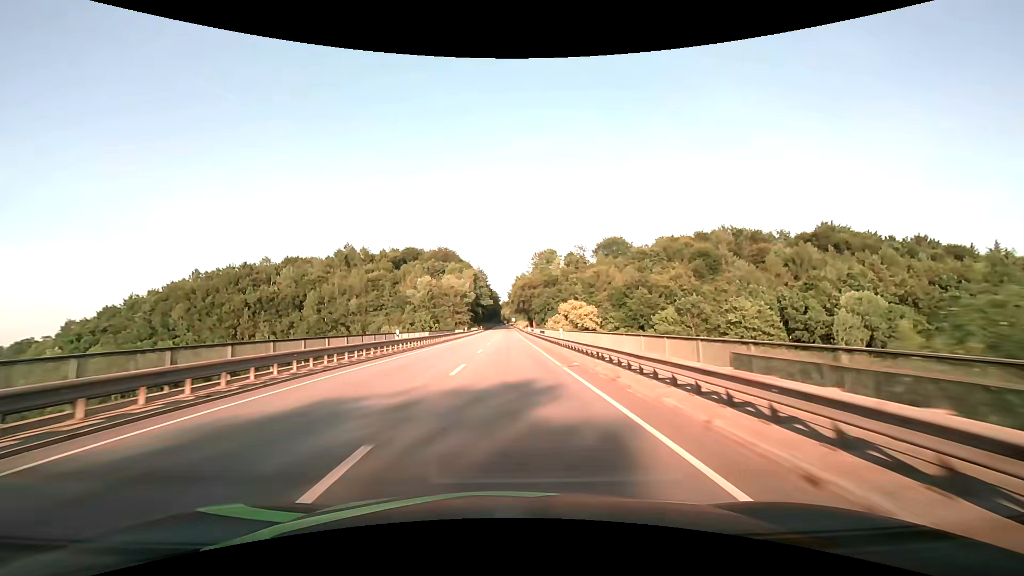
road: primary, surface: asphalt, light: Day
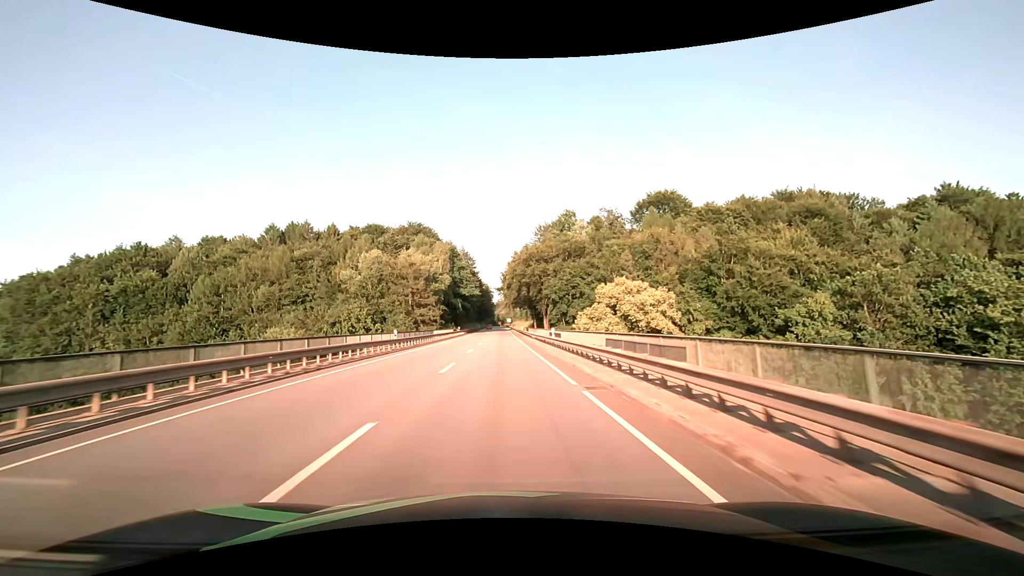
(+0.2, +48.5) m; +1°
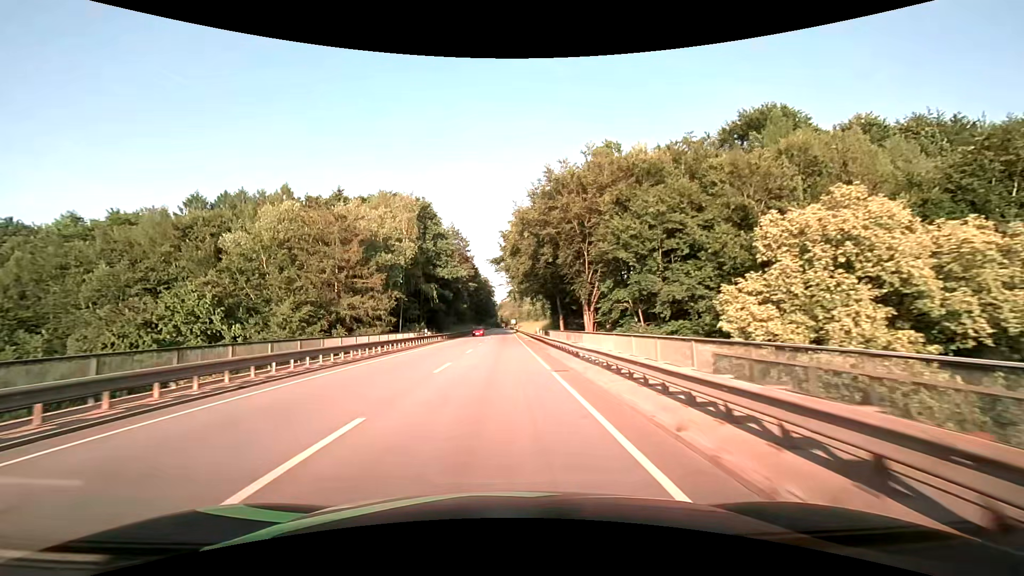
(0.0, +35.4) m; 0°
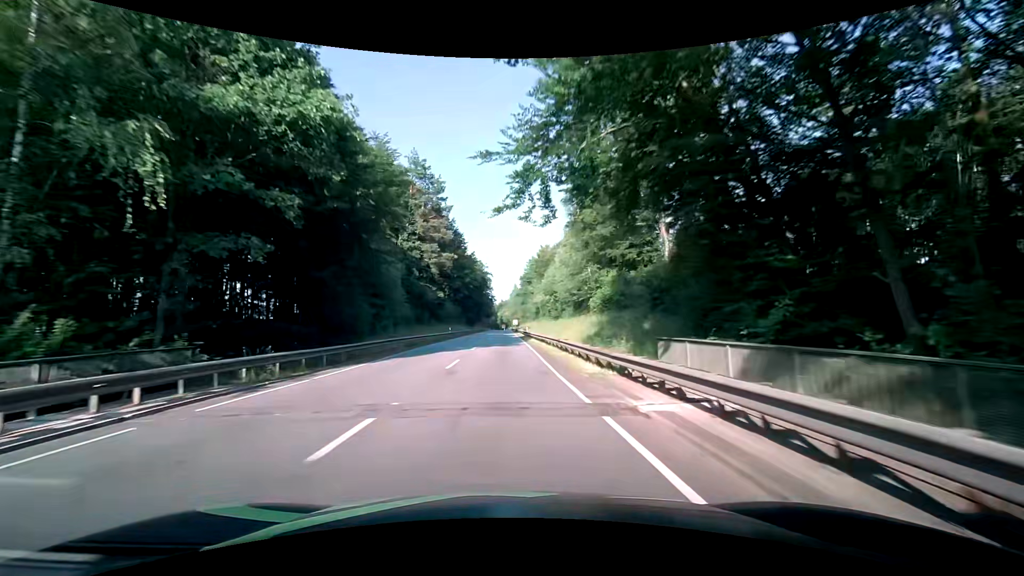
(-0.2, +46.1) m; 0°
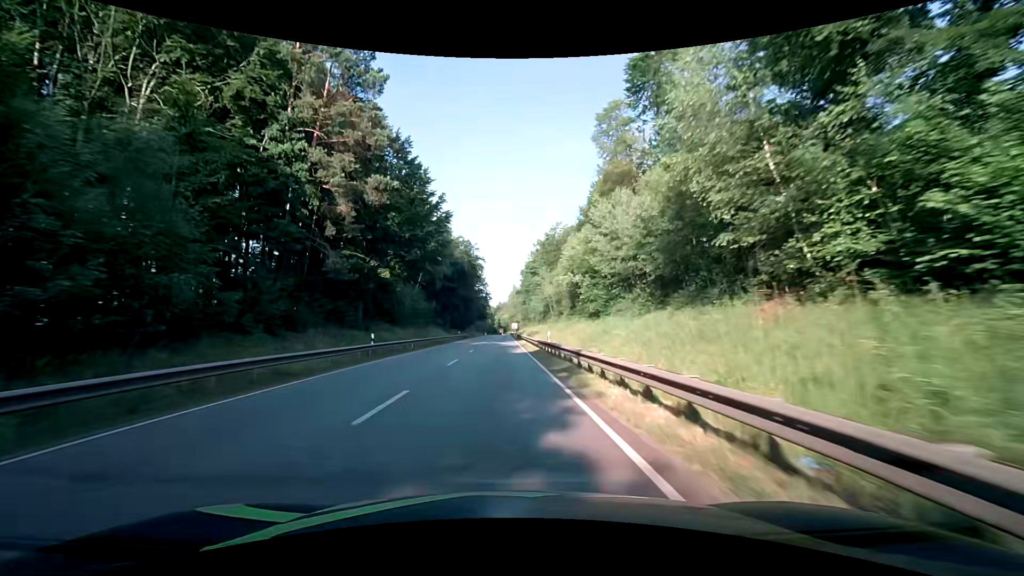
(+0.2, +33.9) m; 0°
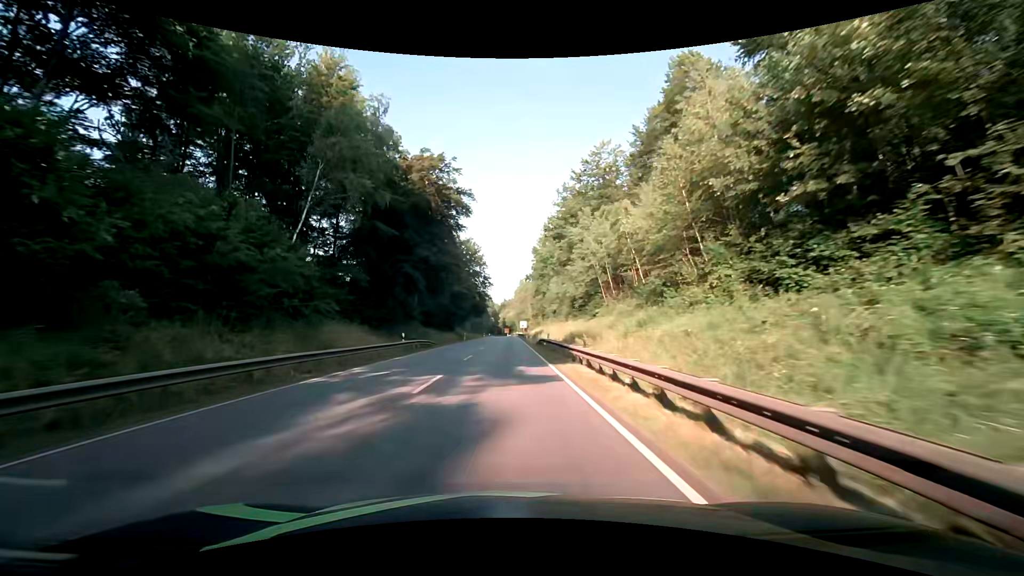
(-0.4, +44.7) m; -1°
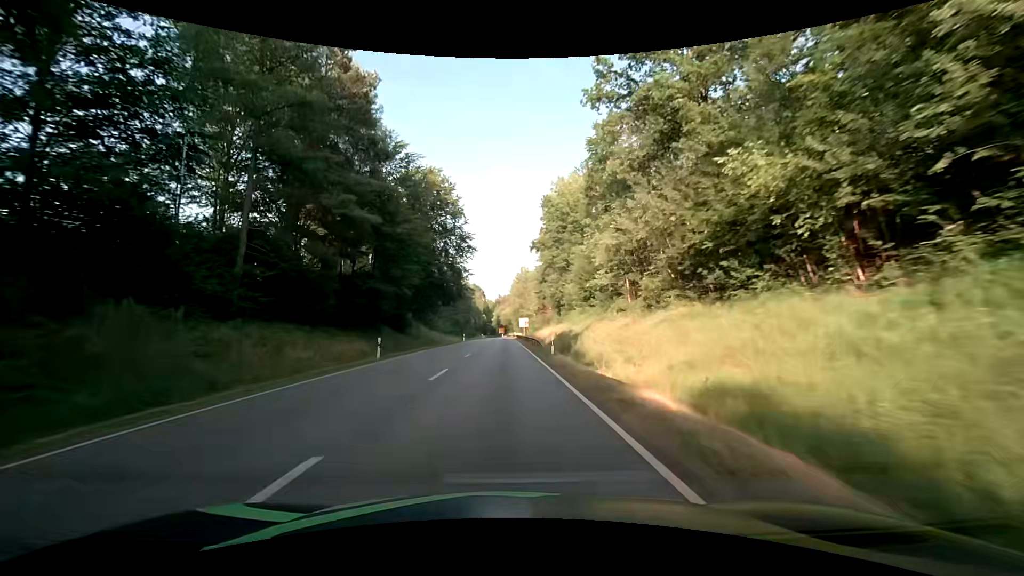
(+0.2, +45.2) m; 0°
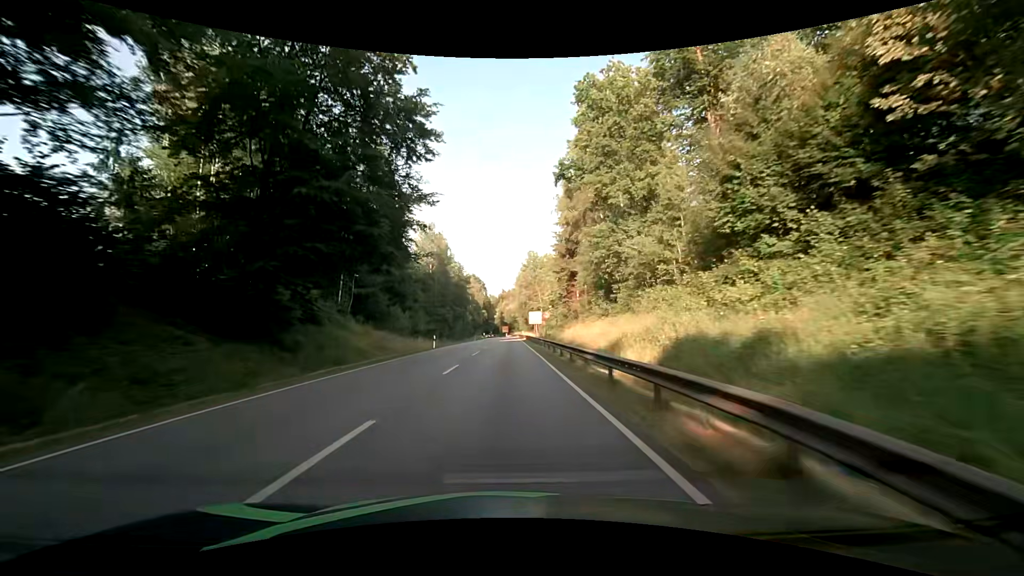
(+0.1, +34.2) m; -1°
(0, +10) (0, +20) (0, +30) (0, +40) (+1, +50) (+1, +60) (+1, +70) (+1, +80) (+1, +90) (+1, +100) m
